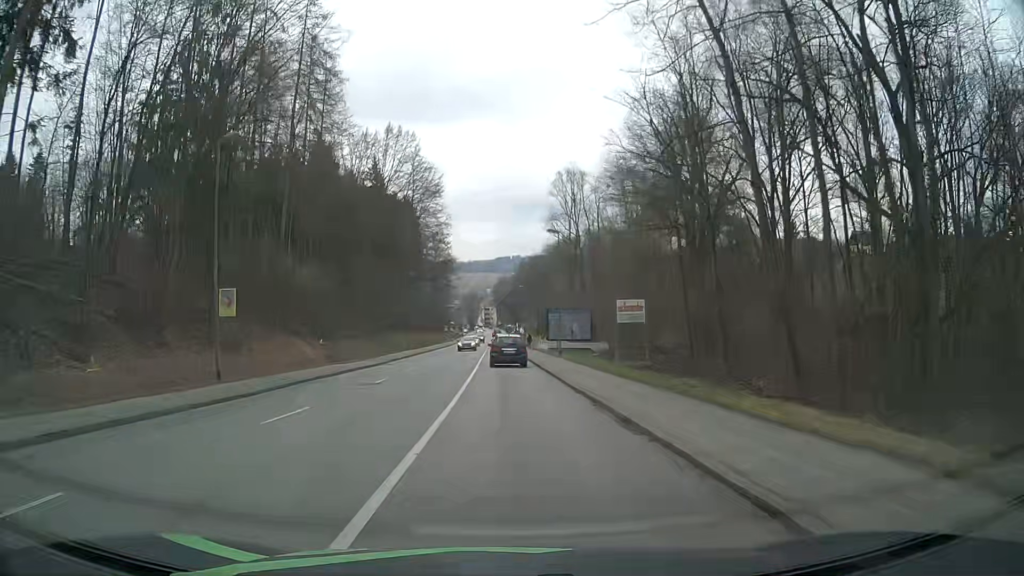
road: tertiary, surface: asphalt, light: Day
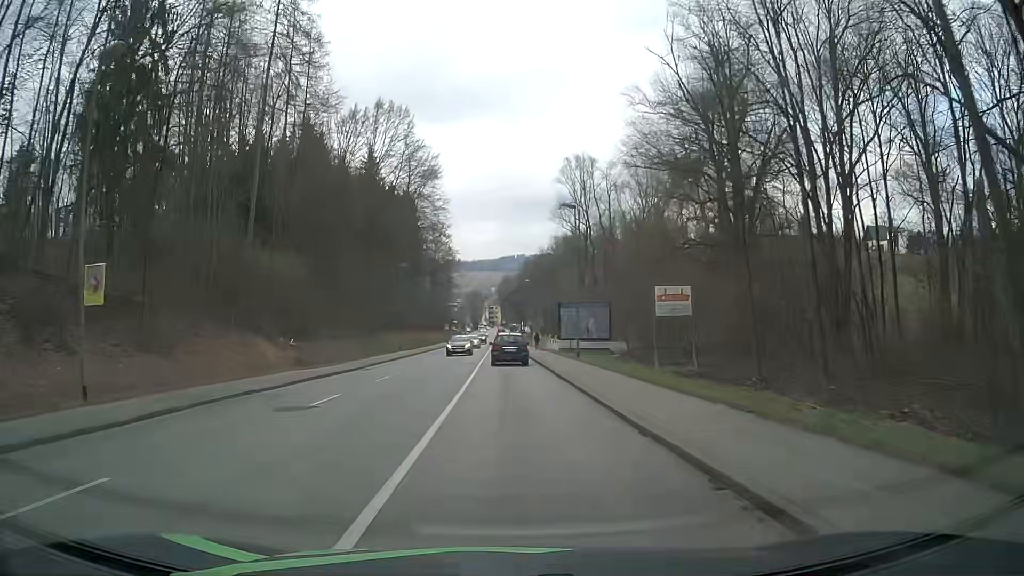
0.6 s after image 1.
(0.0, +8.1) m; 0°
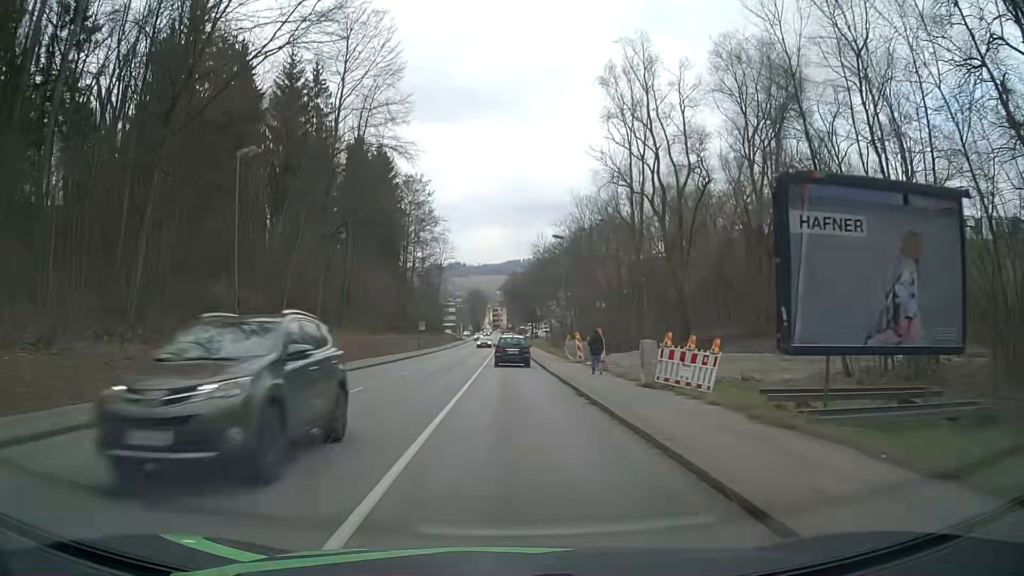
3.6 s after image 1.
(-0.1, +40.1) m; 0°
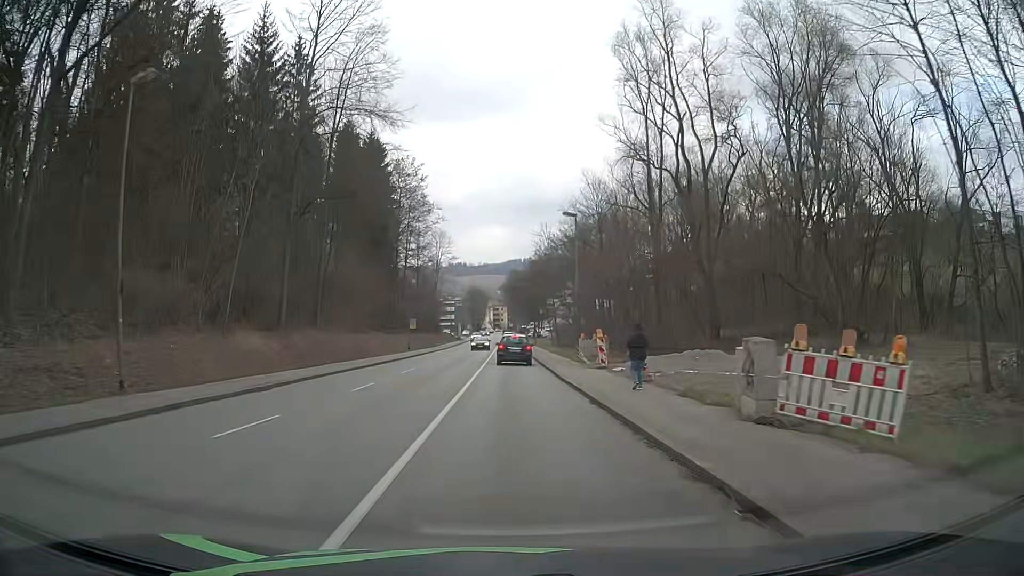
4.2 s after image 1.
(0.0, +8.0) m; +1°
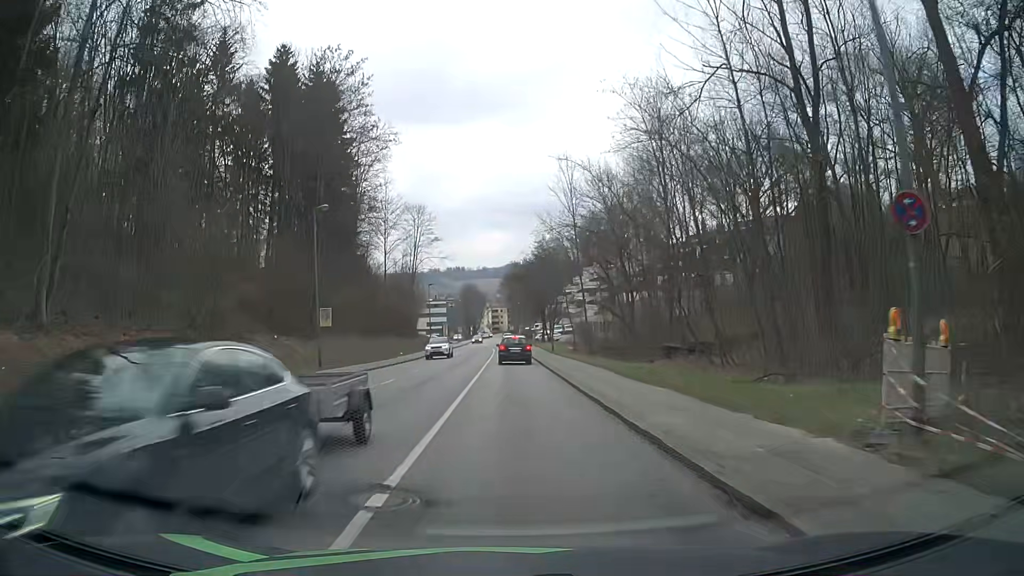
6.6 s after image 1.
(-0.2, +31.6) m; 0°
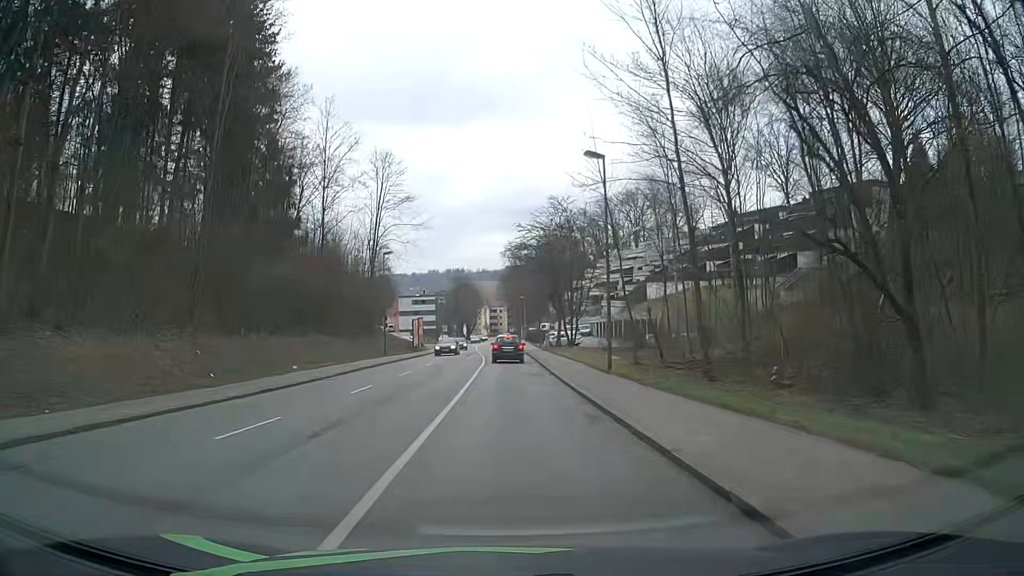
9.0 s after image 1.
(-0.1, +31.1) m; 0°
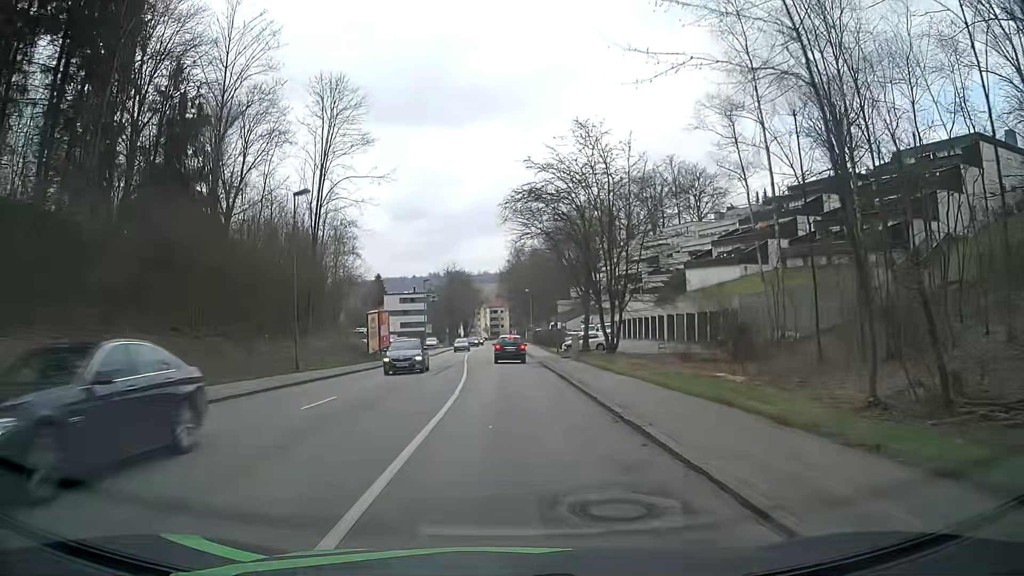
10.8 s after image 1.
(-0.2, +23.0) m; -1°
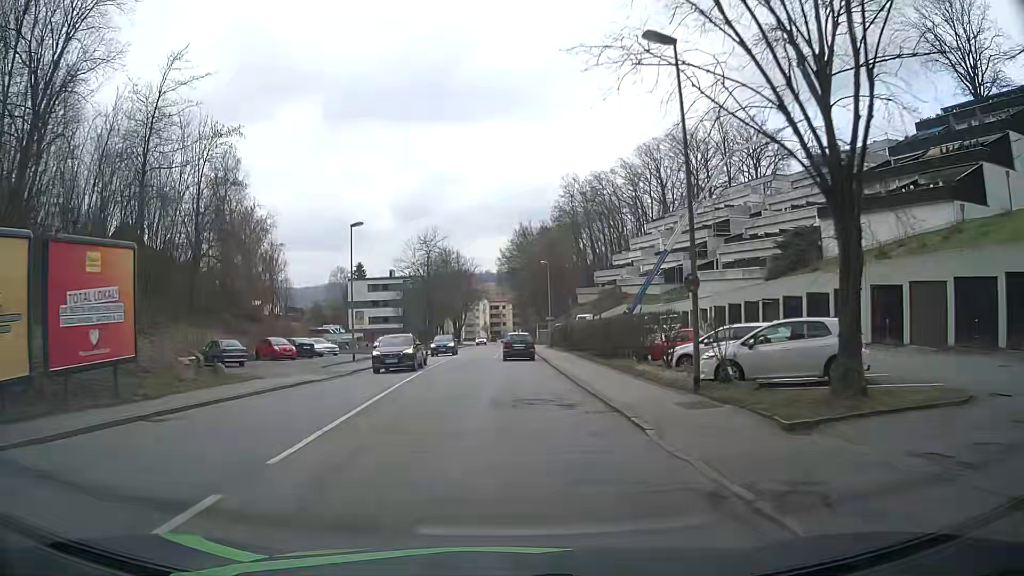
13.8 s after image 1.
(+0.1, +37.7) m; 0°
(0, +10) (0, +20) (0, +30) (0, +40) (0, +50) (0, +60) (0, +70) (0, +80) (0, +90) (0, +100) m
